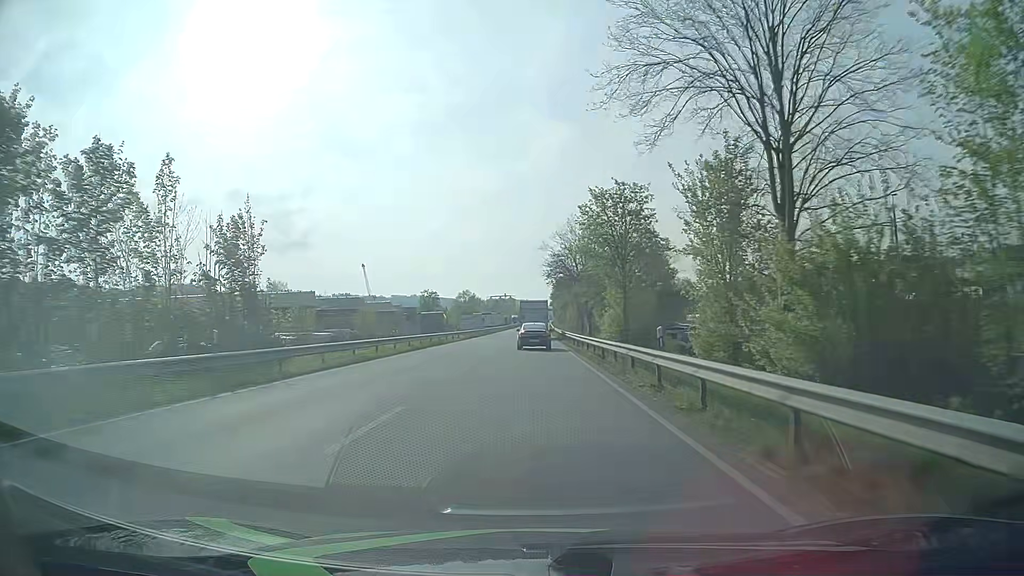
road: primary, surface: asphalt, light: Day
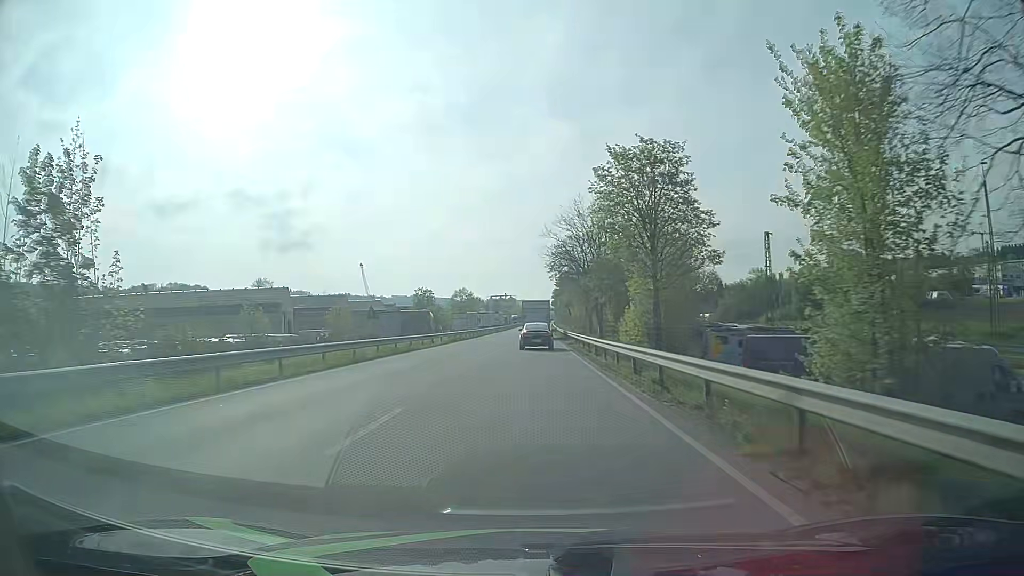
(-0.1, +12.1) m; 0°
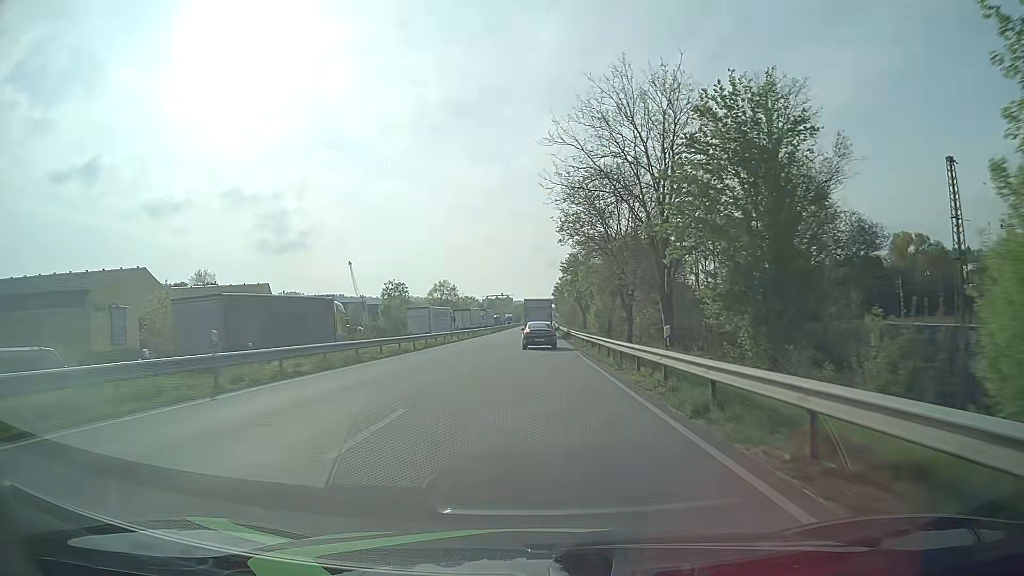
(0.0, +36.4) m; 0°
(0, +10) (0, +20) (0, +30) (0, +40) (0, +50) (0, +60) (+1, +70) (+1, +80) (+1, +90) (+1, +100) m
